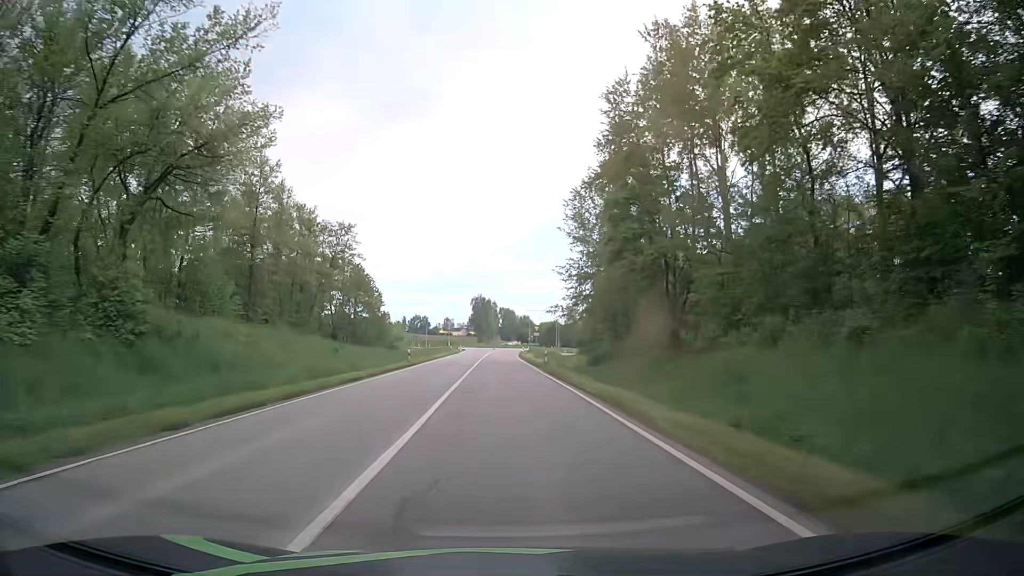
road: secondary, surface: asphalt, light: Day
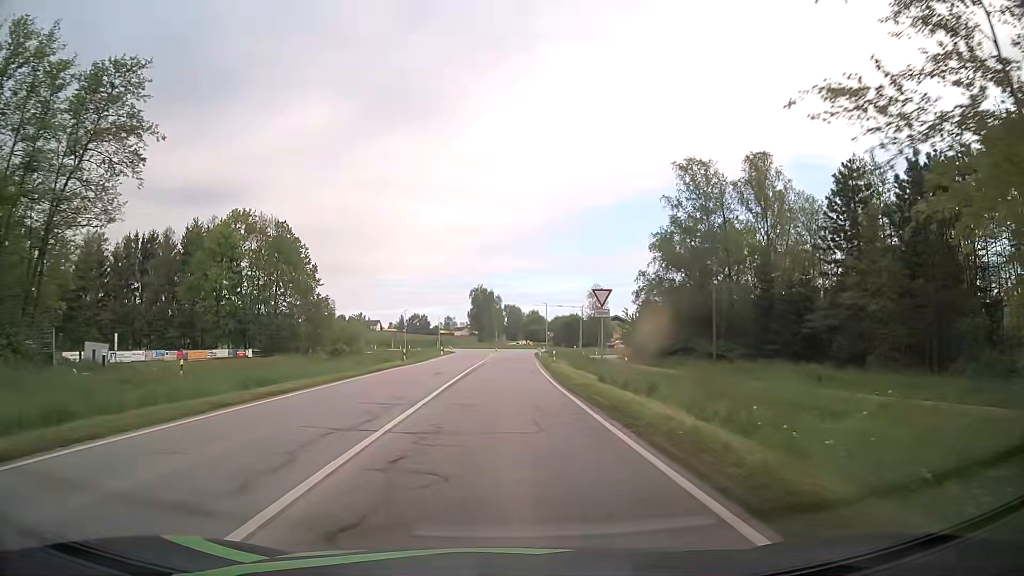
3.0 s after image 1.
(-0.4, +48.0) m; -1°
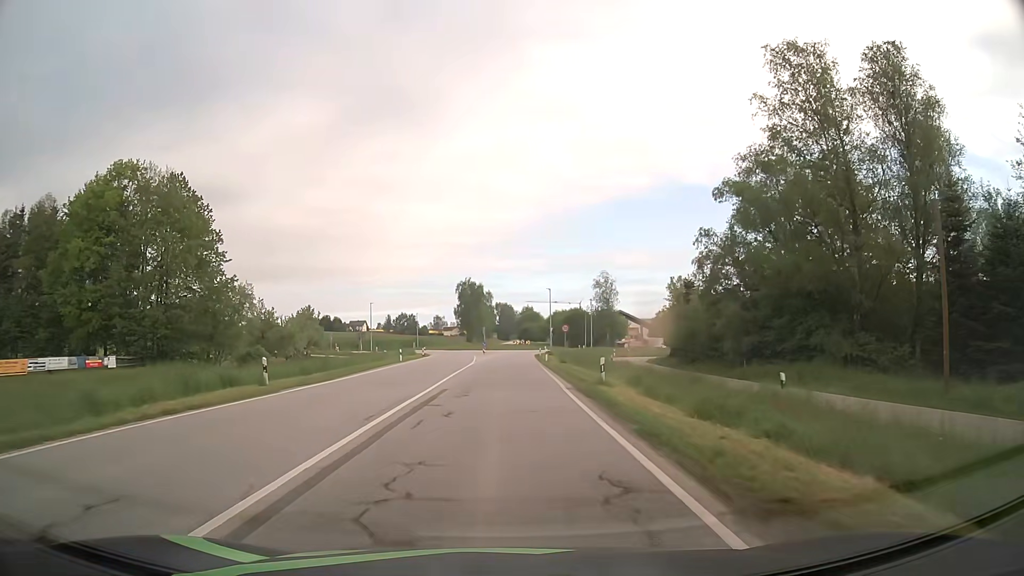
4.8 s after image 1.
(+0.2, +27.0) m; +1°
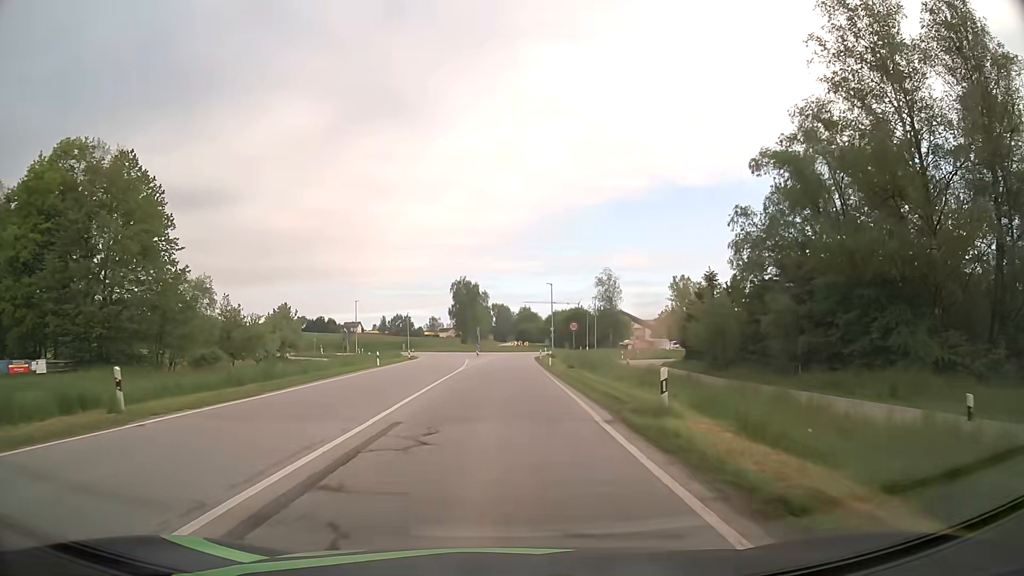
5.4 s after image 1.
(0.0, +8.6) m; 0°
(0, +10) (0, +20) (0, +30) (+1, +40) (+1, +50) (+1, +60) (+1, +70) (+1, +80) (+3, +90) (+8, +99) m
